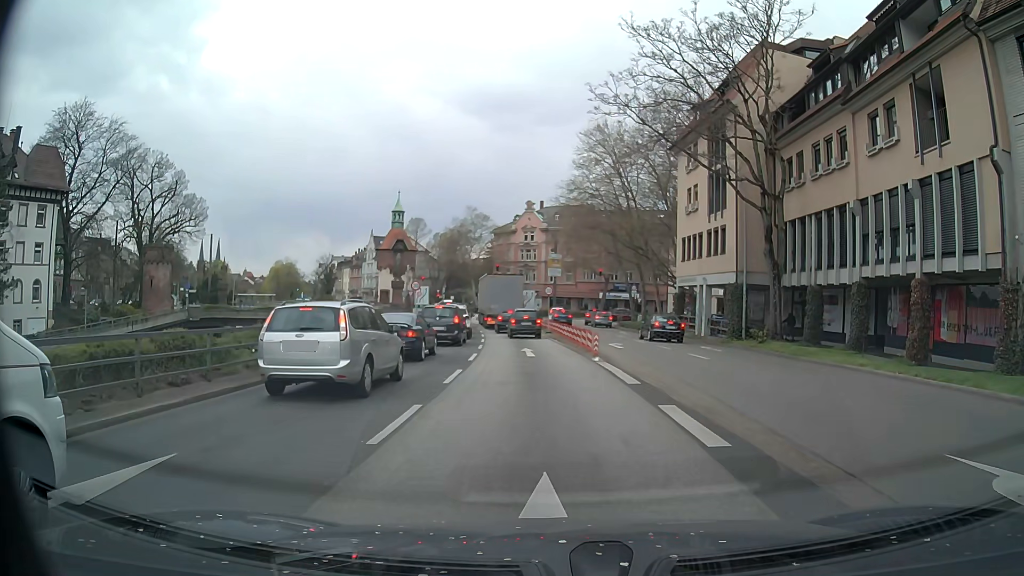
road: primary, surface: asphalt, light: Day
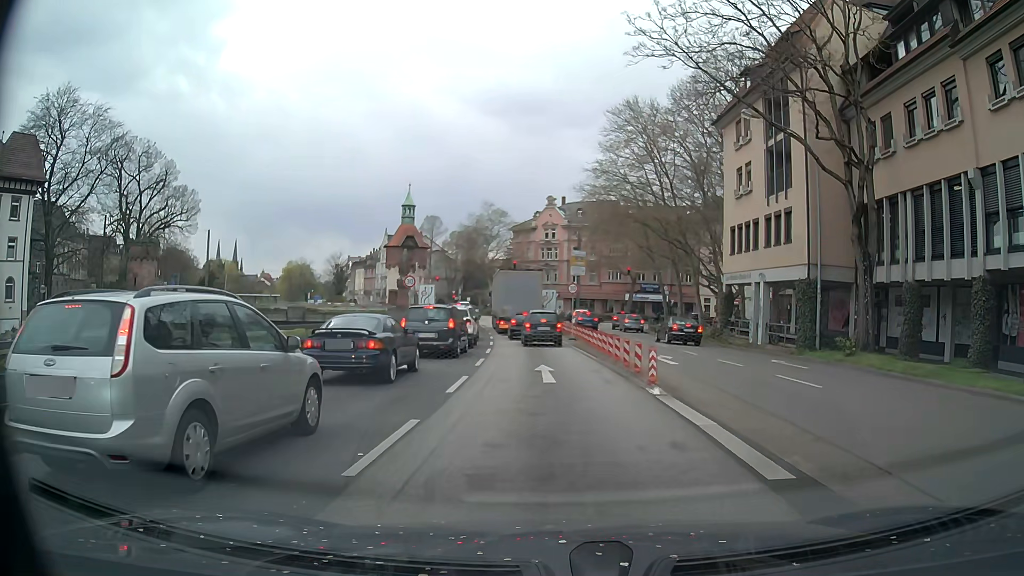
(-0.1, +7.3) m; -1°
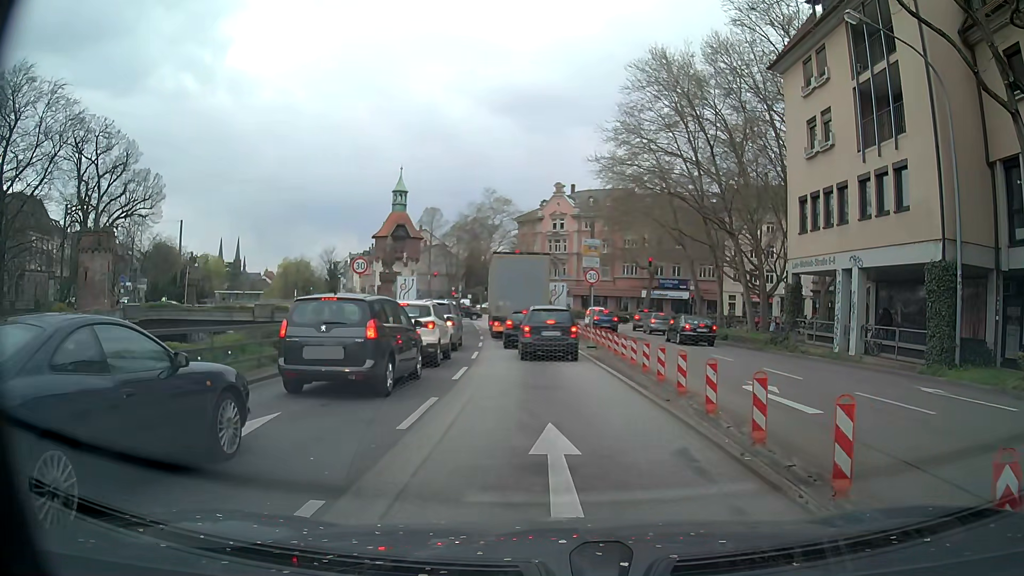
(-0.1, +9.8) m; -1°
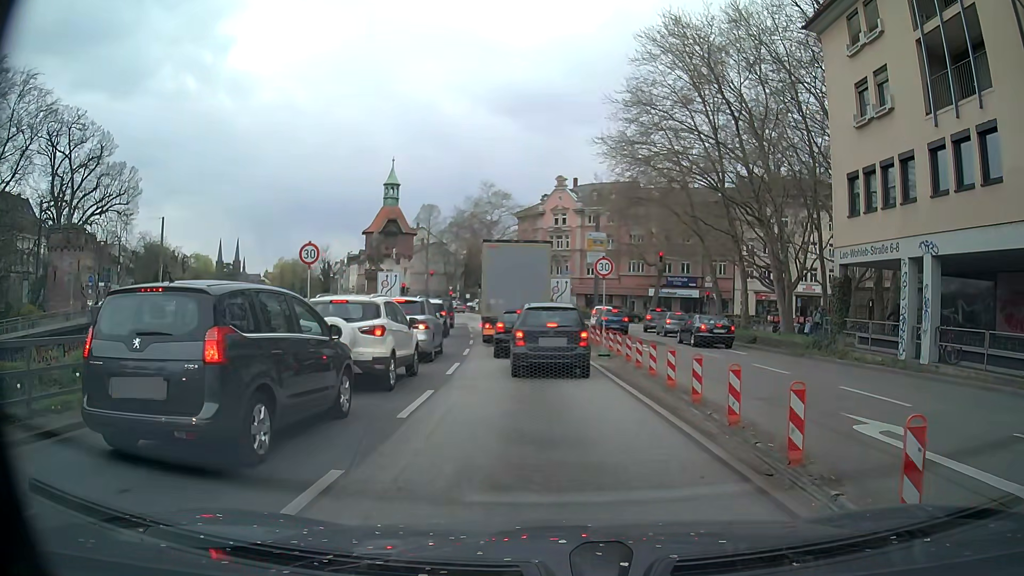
(0.0, +5.0) m; 0°
